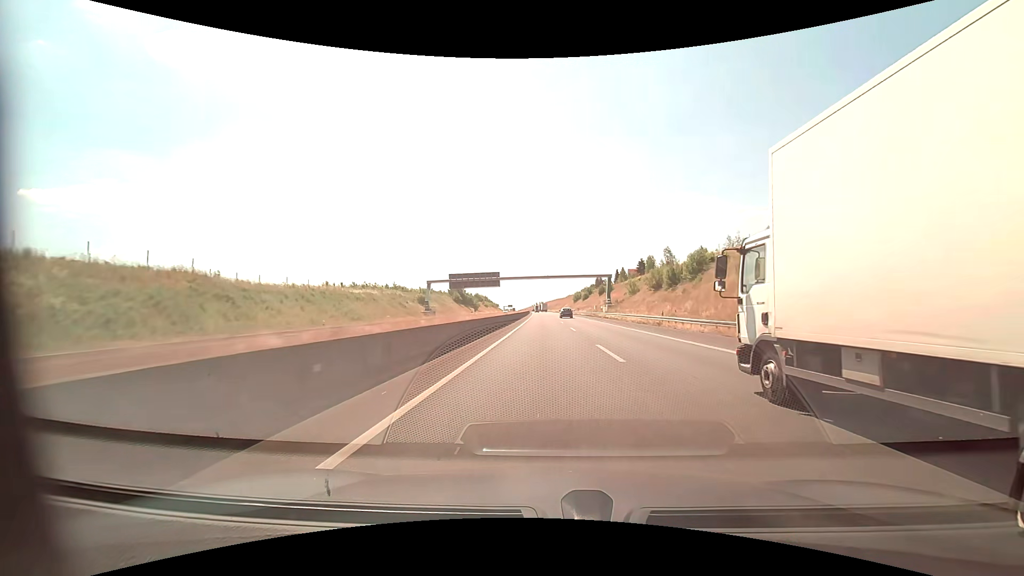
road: motorway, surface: asphalt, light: Day
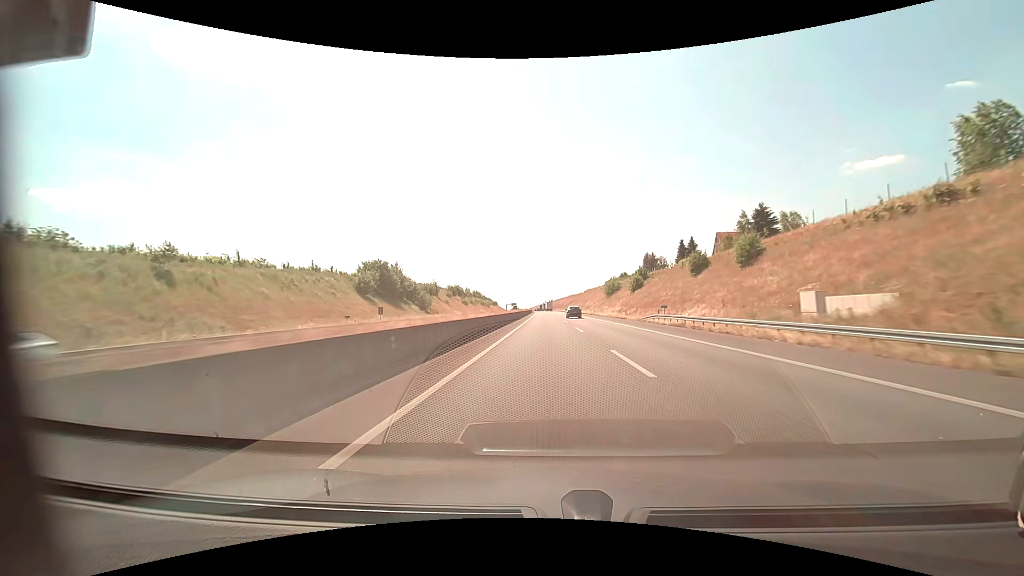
(-0.8, +94.7) m; -1°
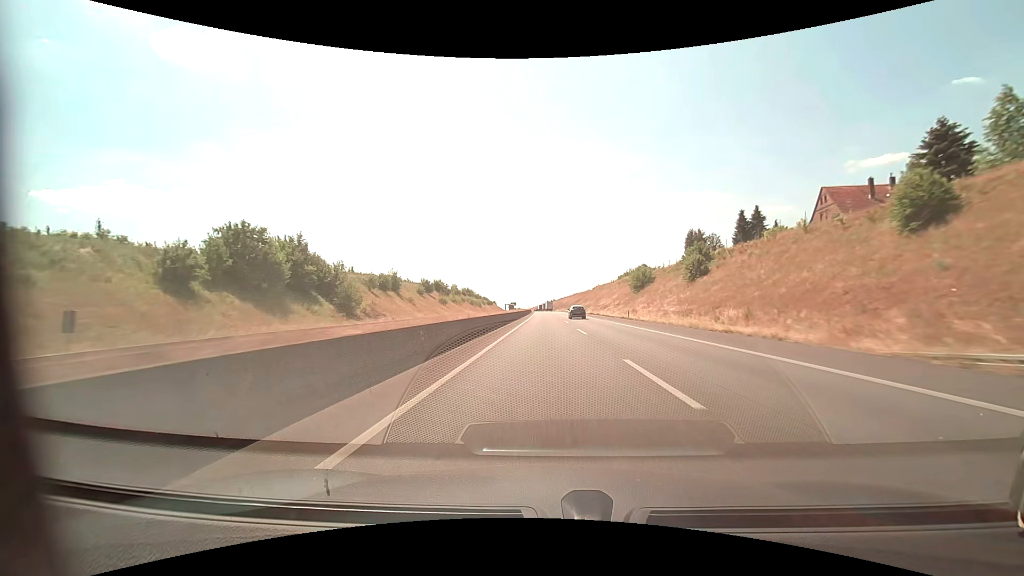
(0.0, +39.5) m; 0°
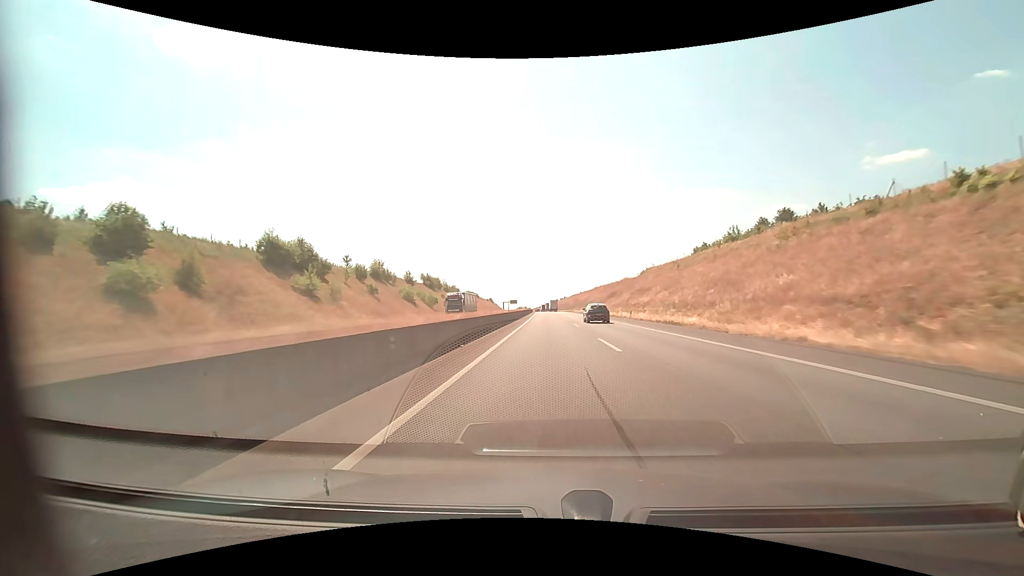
(-0.7, +100.9) m; -1°
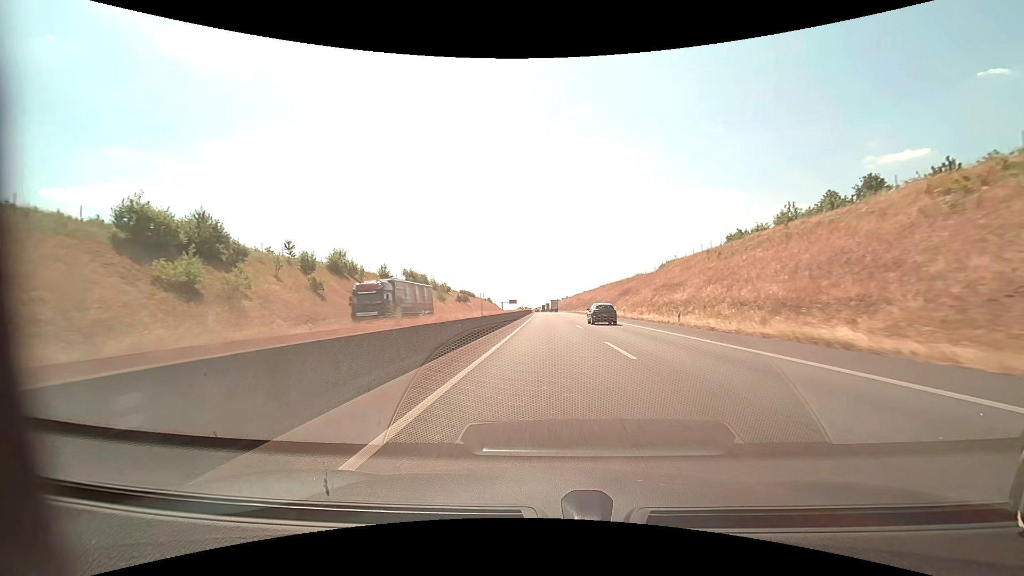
(0.0, +20.4) m; 0°
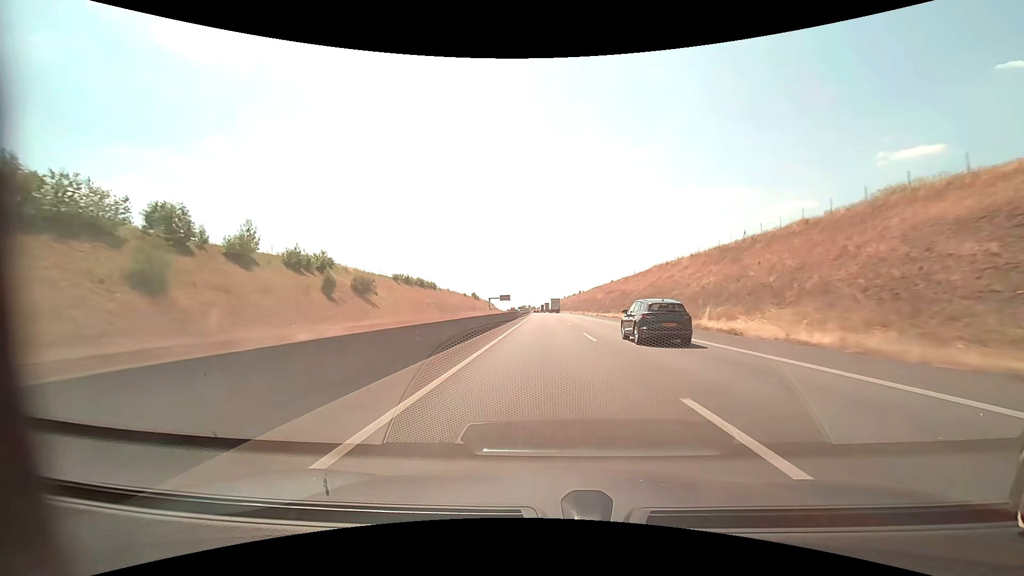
(-0.3, +102.4) m; -1°
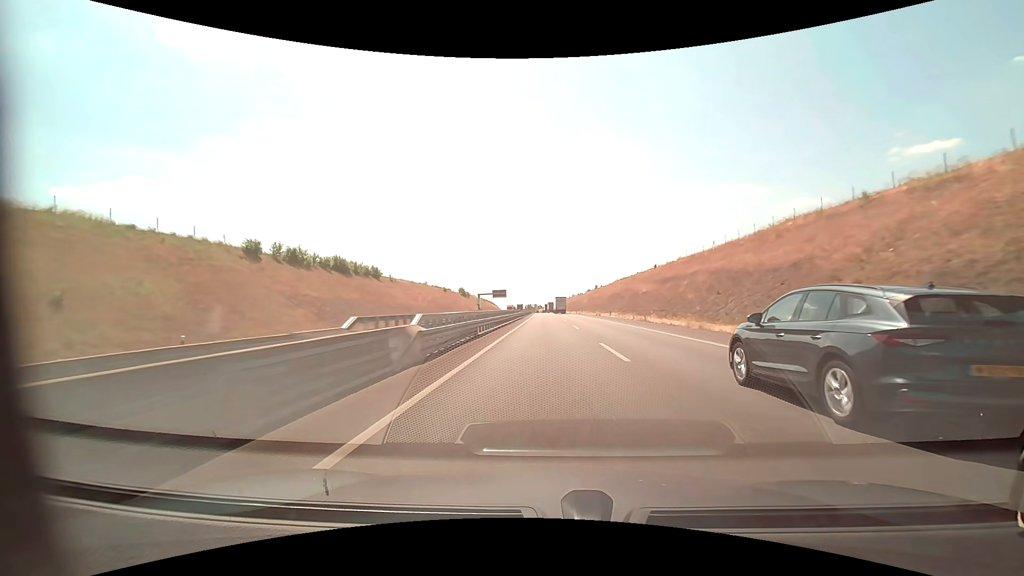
(-0.3, +61.8) m; -1°
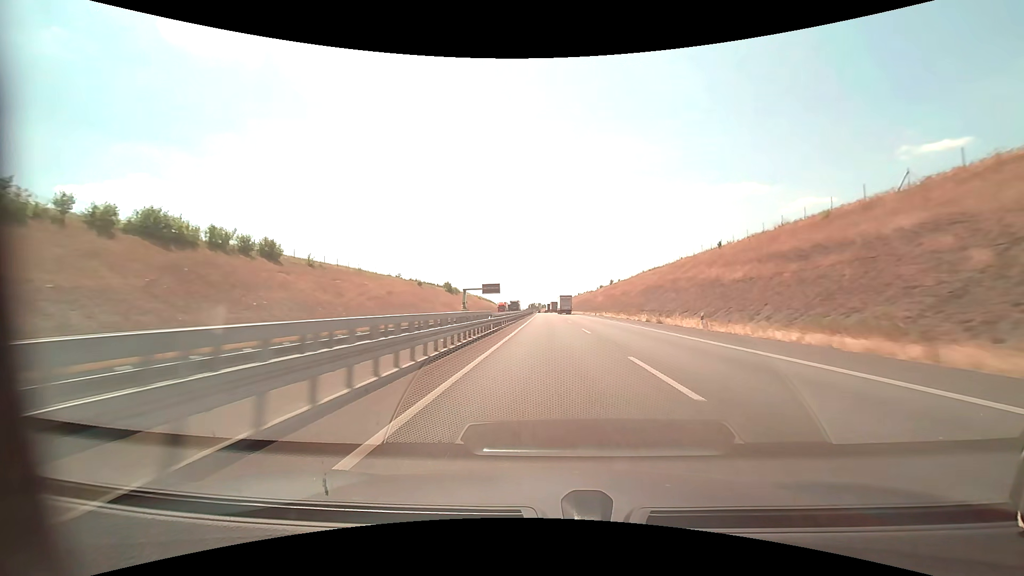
(-0.2, +41.3) m; 0°
(0, +10) (0, +20) (0, +30) (0, +40) (0, +50) (0, +60) (0, +70) (0, +80) (0, +90) (0, +100) m
